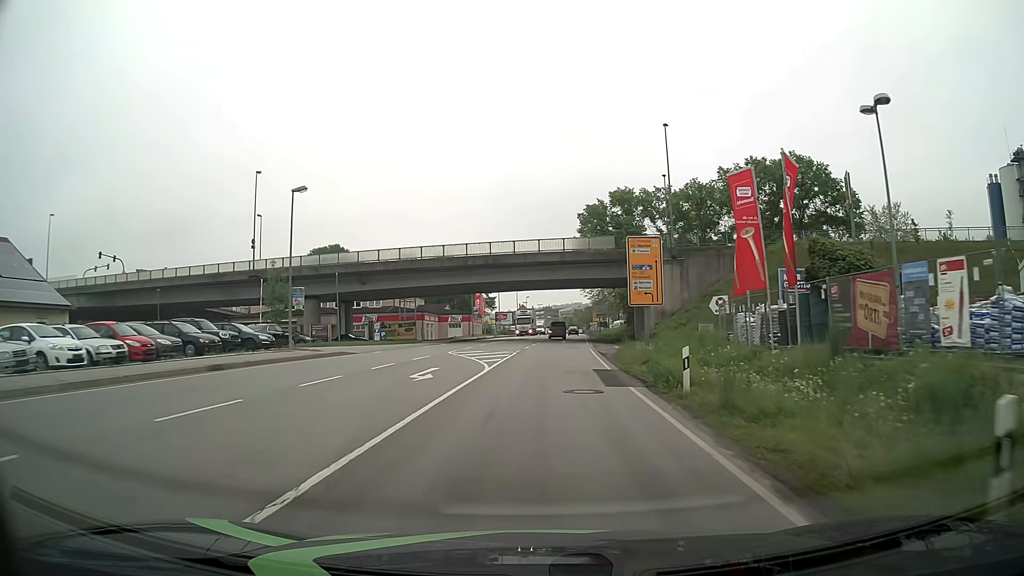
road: primary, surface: asphalt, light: Day
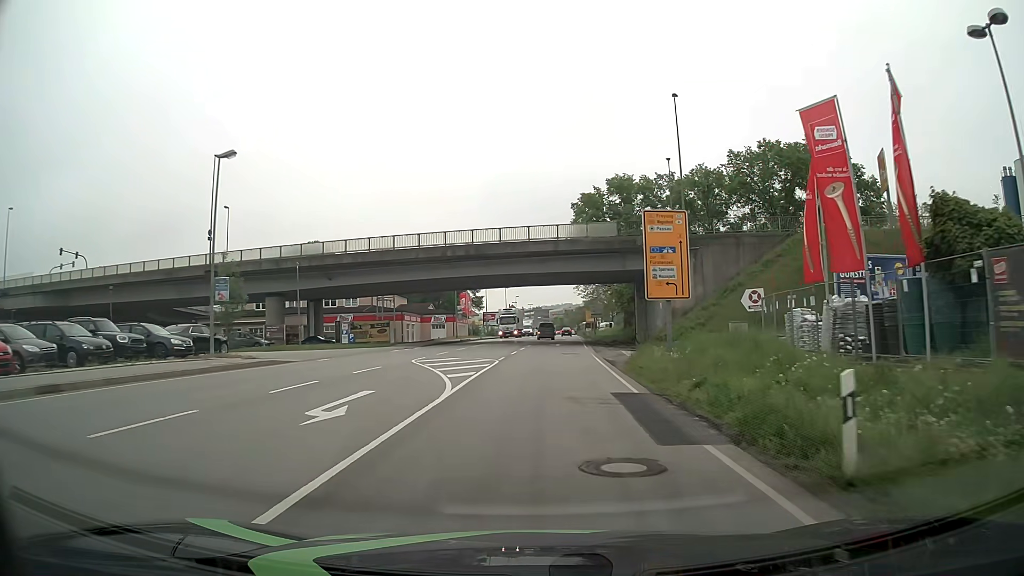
(0.0, +7.6) m; +1°
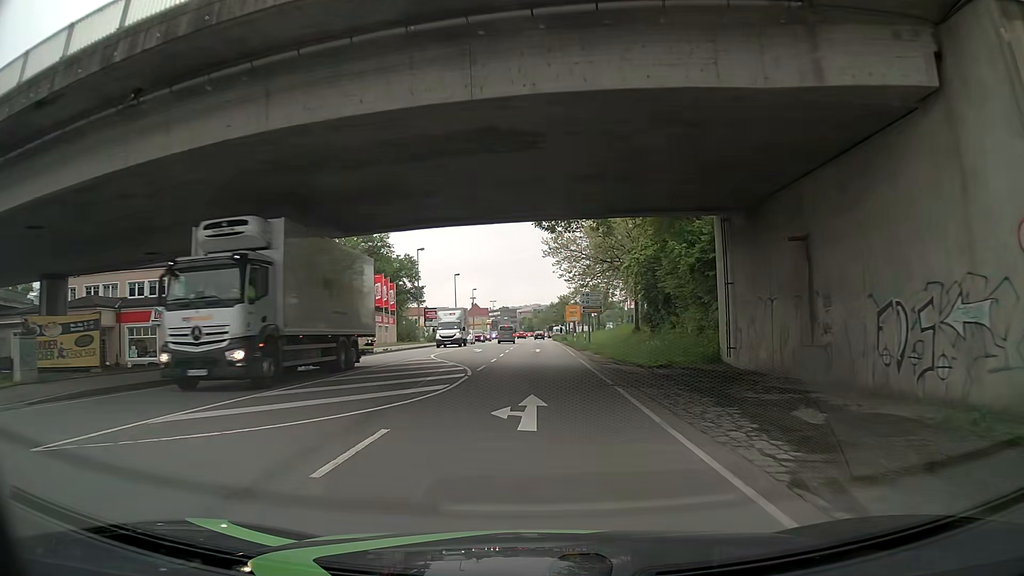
(+1.3, +37.9) m; +3°
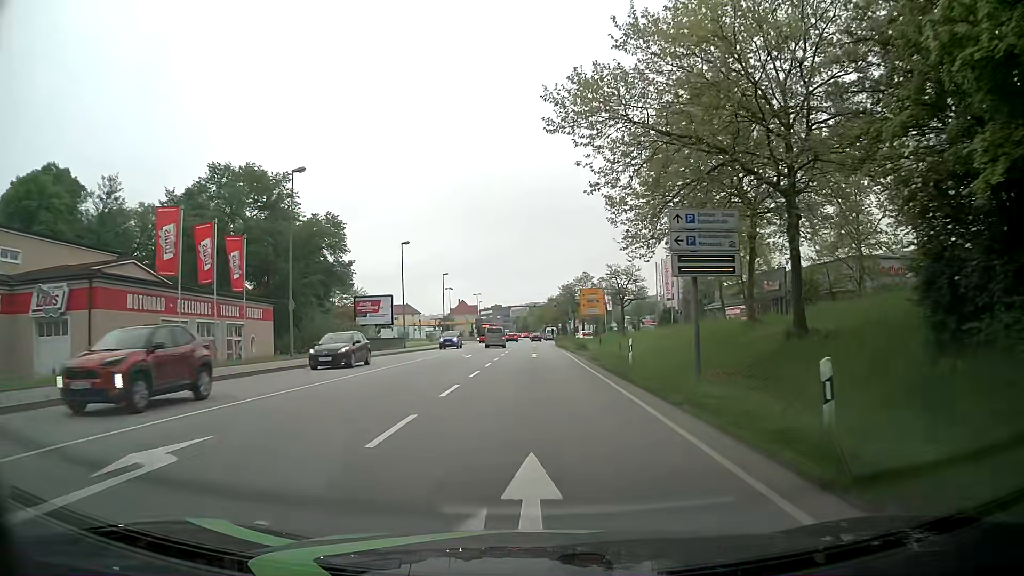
(-0.1, +38.2) m; 0°
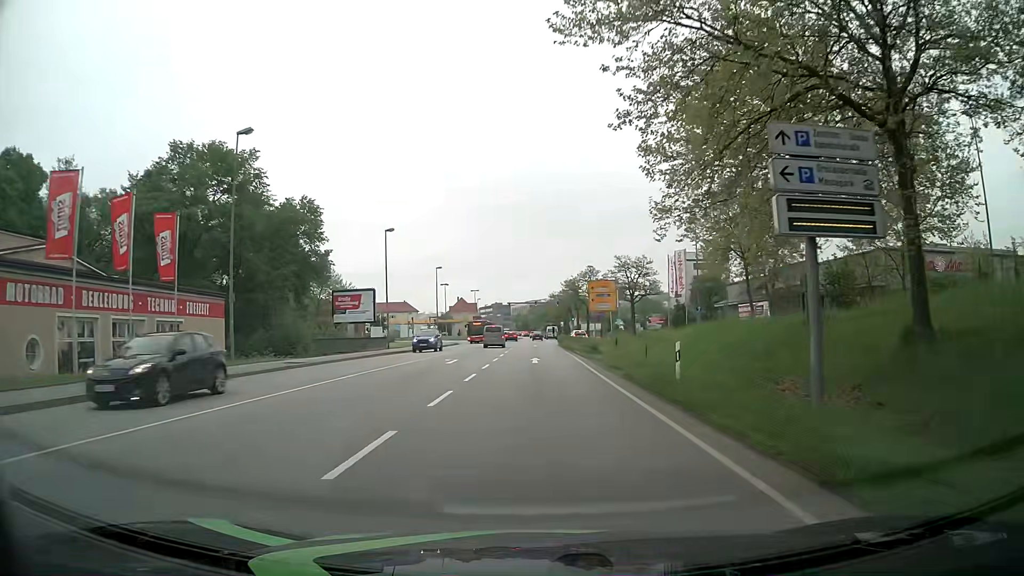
(0.0, +7.7) m; -1°
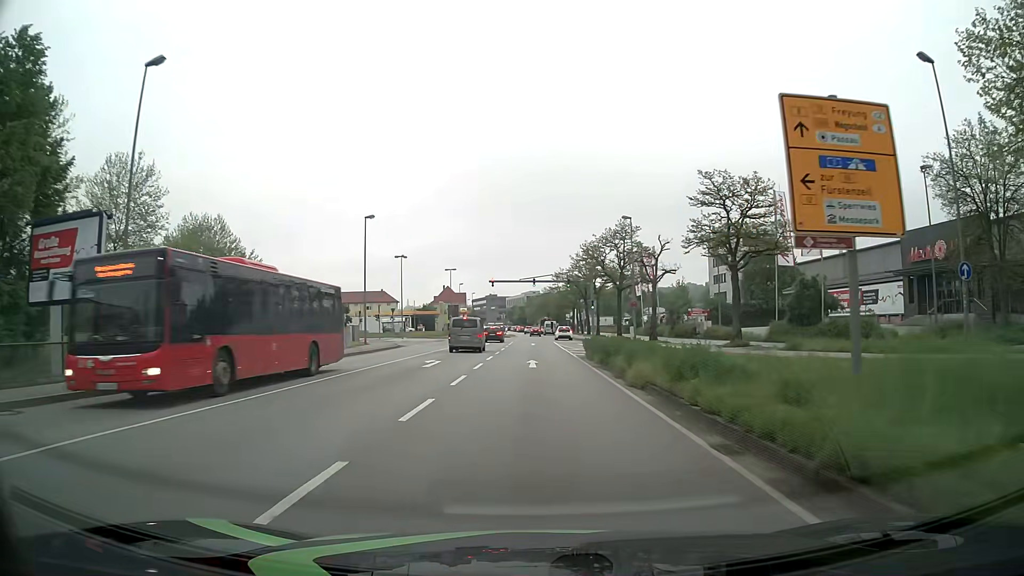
(+0.3, +38.4) m; +1°
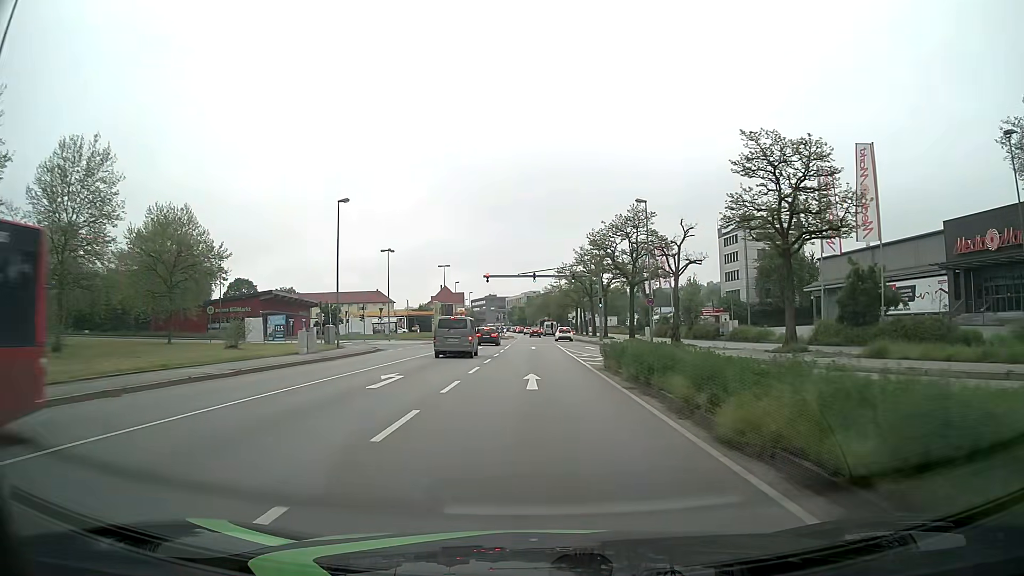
(0.0, +7.7) m; 0°
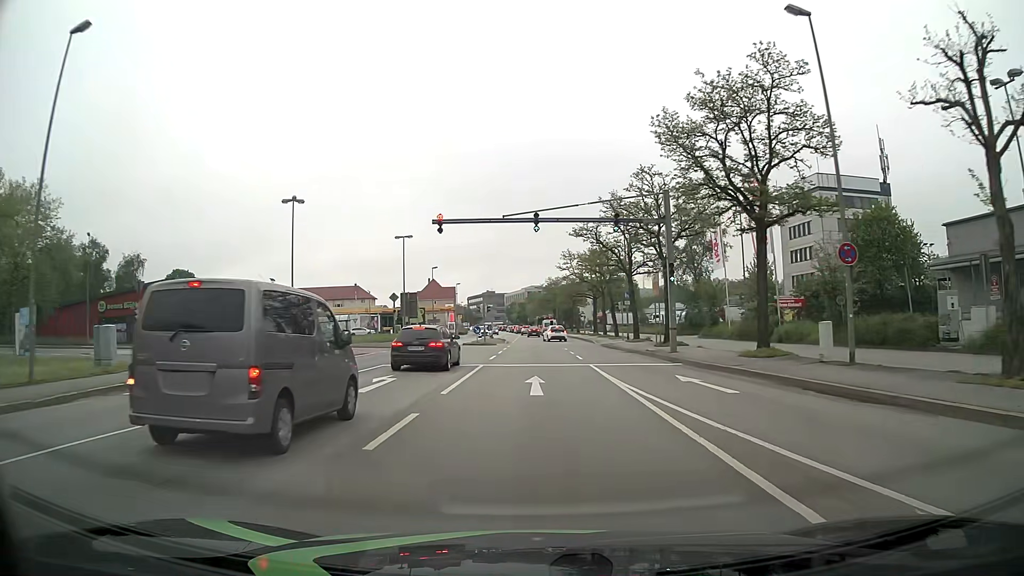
(-0.3, +30.6) m; -1°
